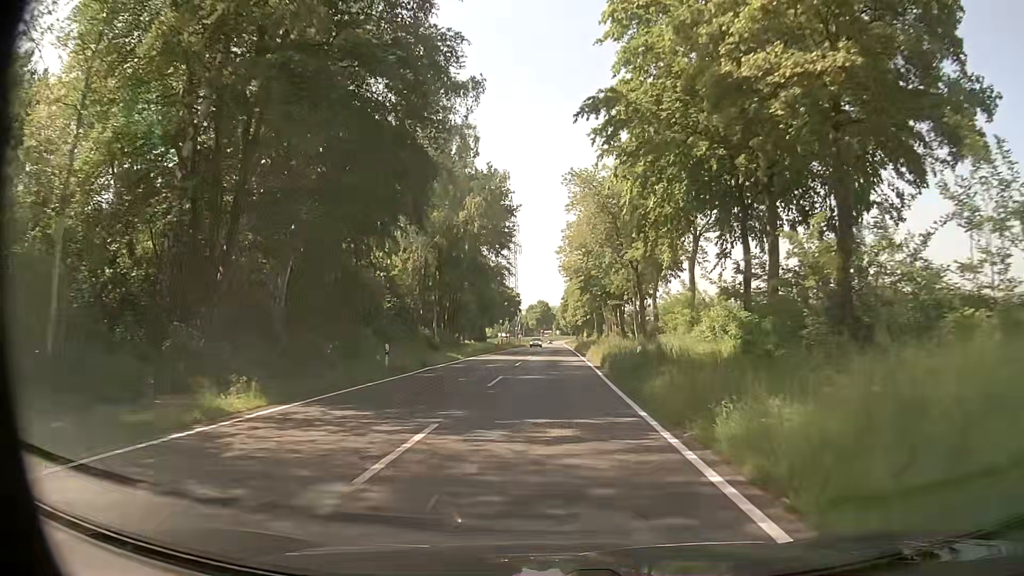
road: tertiary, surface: asphalt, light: Day
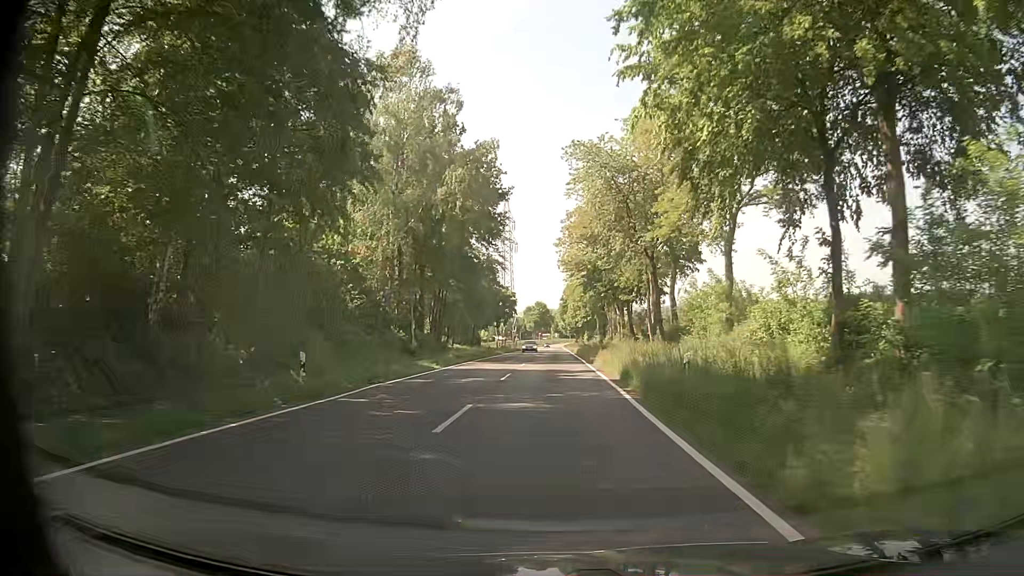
(+0.1, +8.7) m; 0°
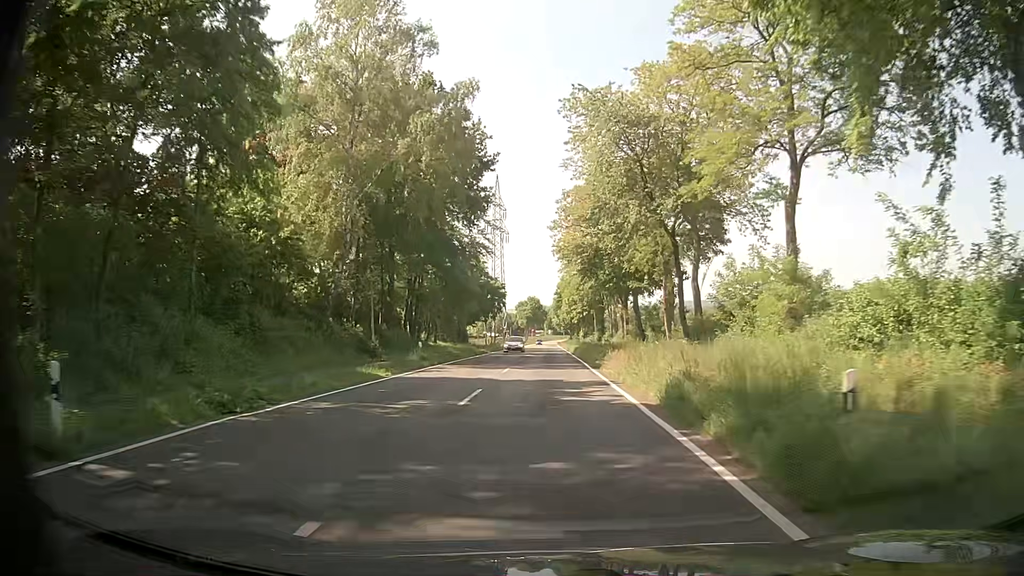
(0.0, +9.0) m; +1°
